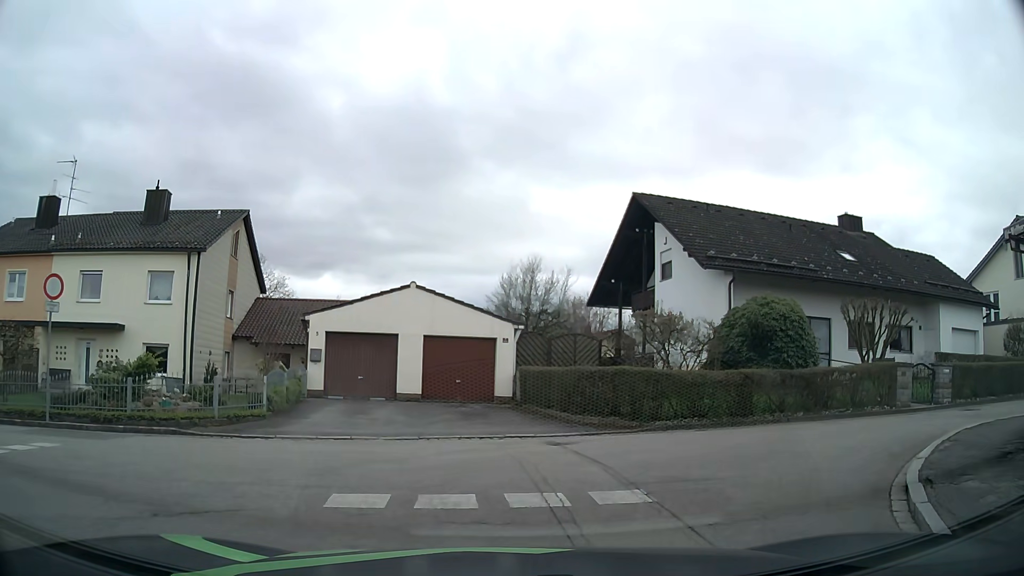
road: residential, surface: asphalt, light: Day
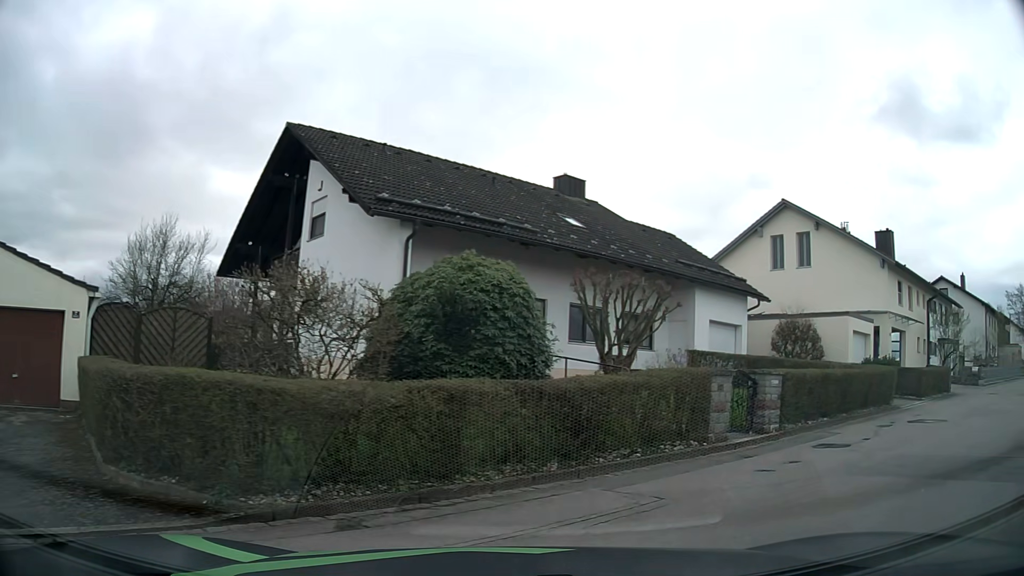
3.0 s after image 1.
(+1.3, +7.9) m; +26°
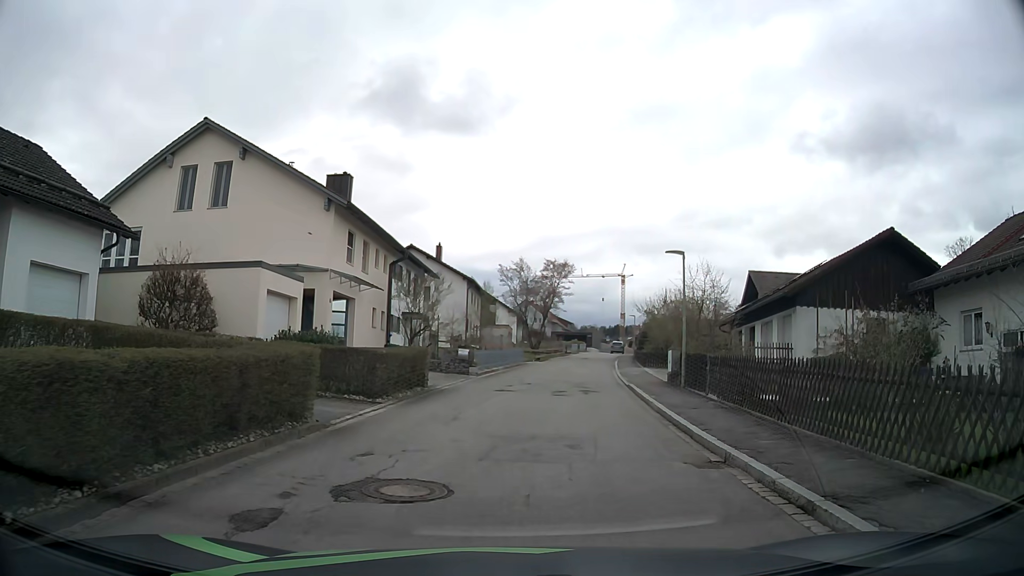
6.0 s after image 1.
(+5.2, +8.8) m; +50°
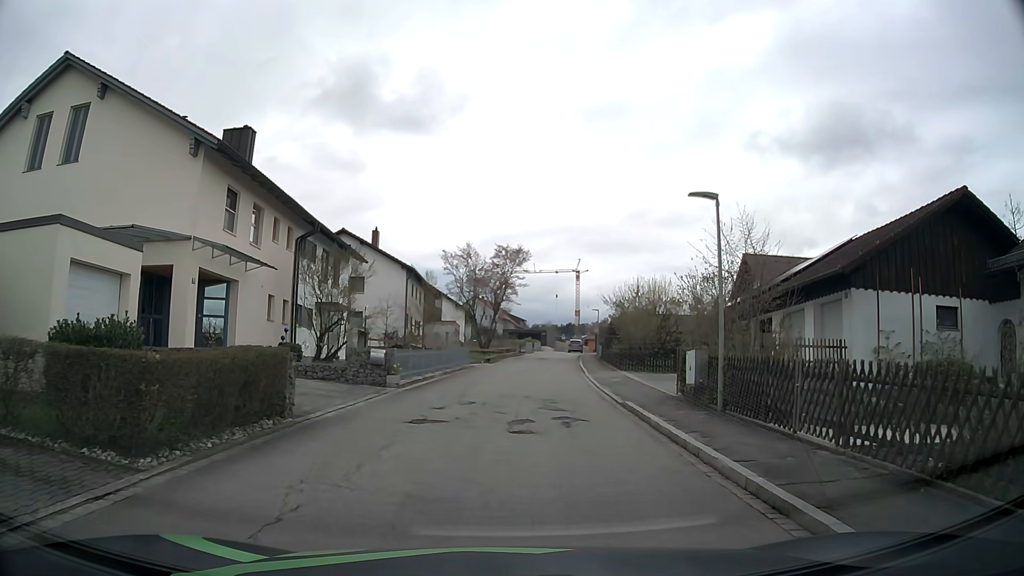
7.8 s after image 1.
(+0.4, +8.1) m; +5°
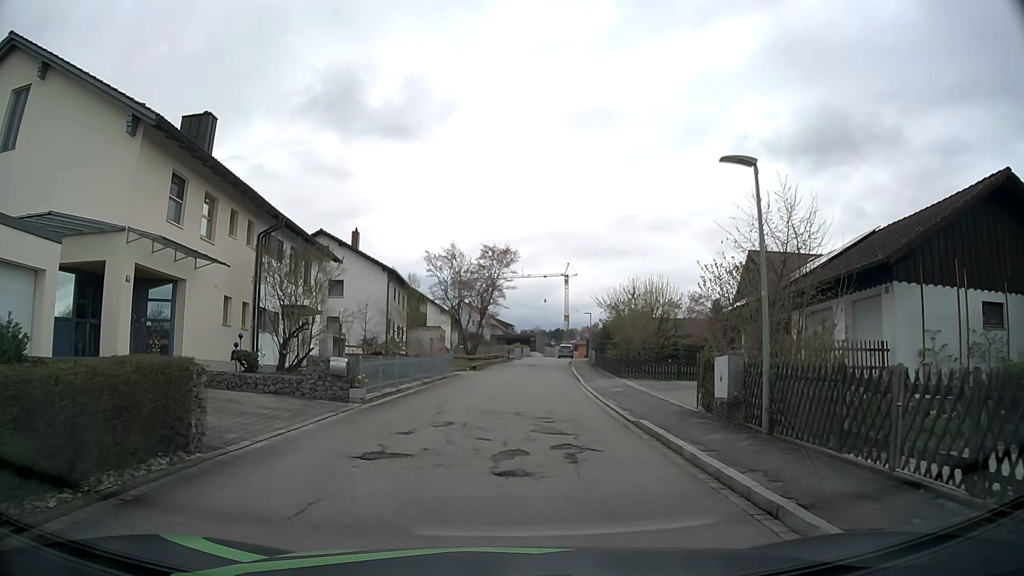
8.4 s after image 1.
(0.0, +2.9) m; -1°
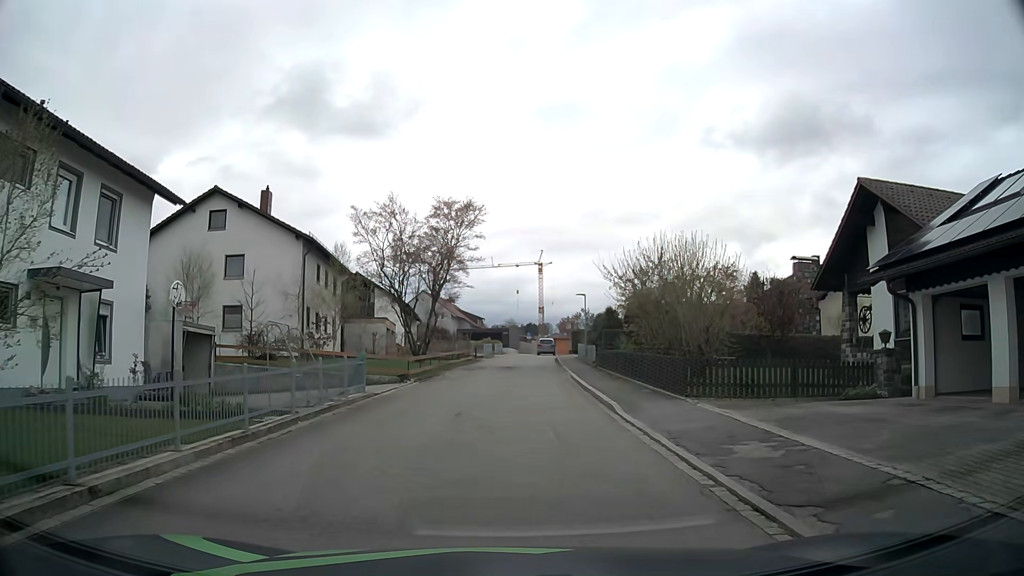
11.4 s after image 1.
(+0.5, +14.5) m; +4°
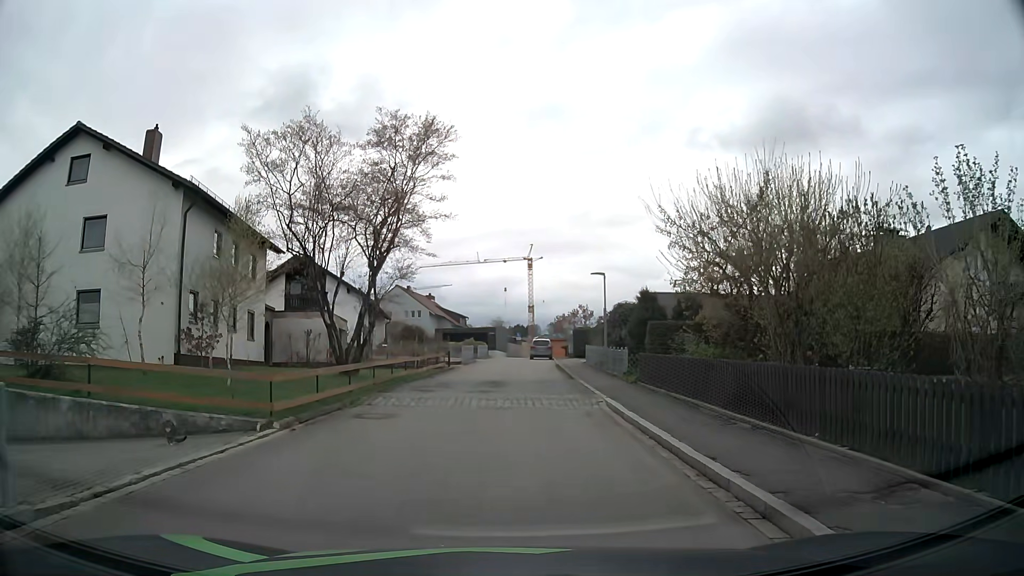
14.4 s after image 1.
(0.0, +12.8) m; 0°
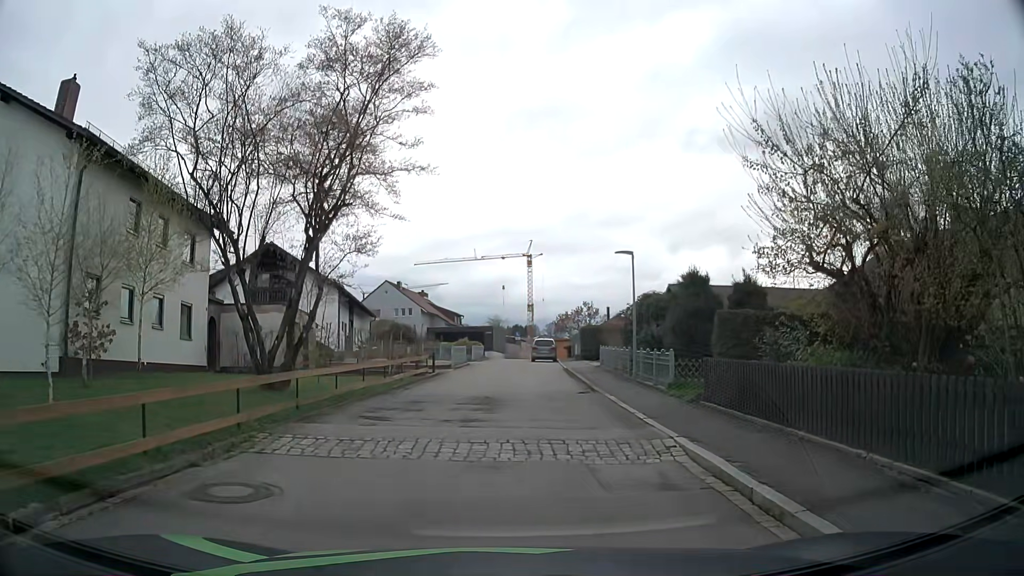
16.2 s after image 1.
(+0.1, +6.6) m; +1°
